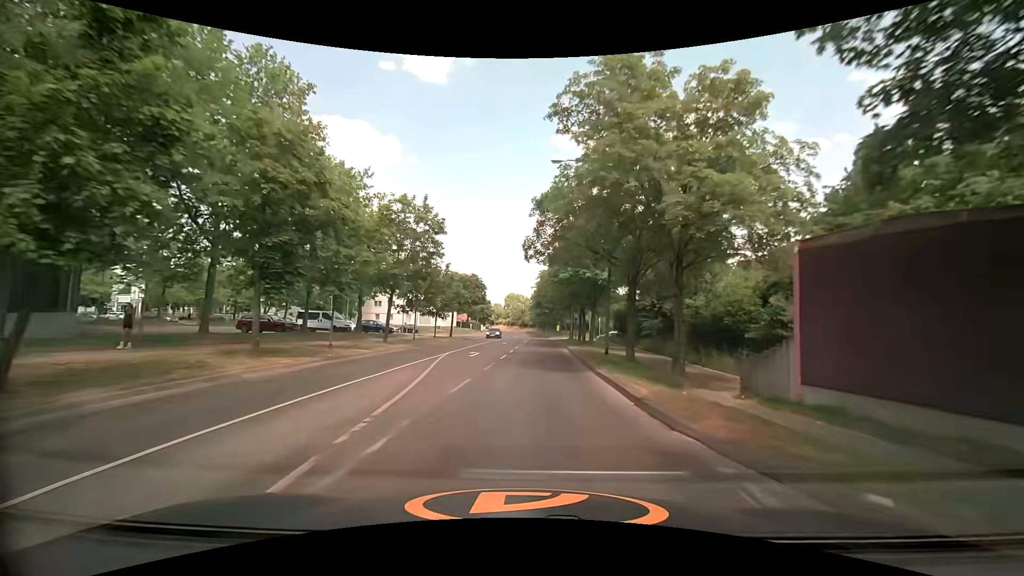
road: tertiary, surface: asphalt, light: Day
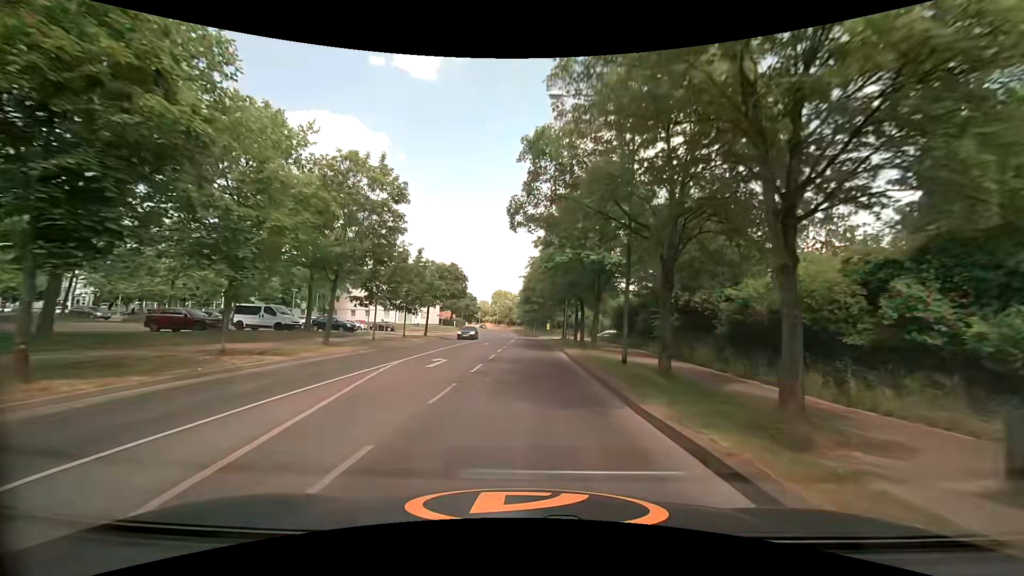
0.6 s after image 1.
(+0.1, +7.6) m; +2°
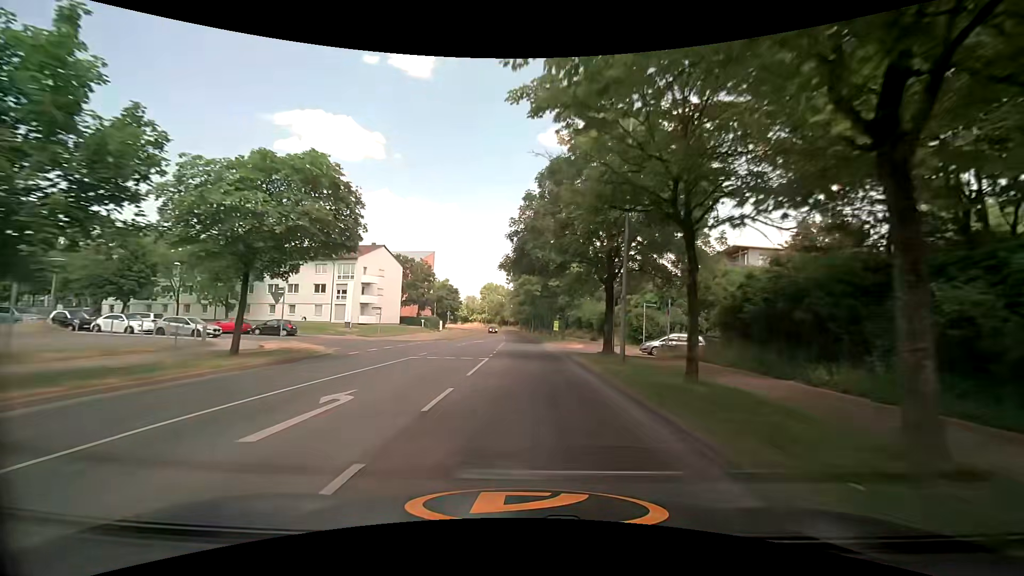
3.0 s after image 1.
(+0.2, +31.1) m; +1°
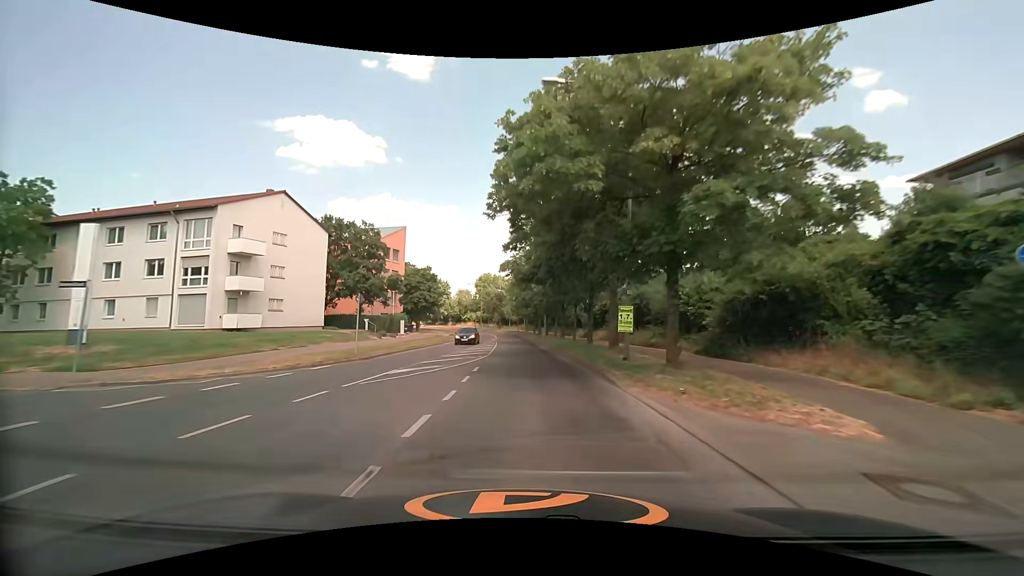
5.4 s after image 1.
(-0.6, +32.2) m; -1°
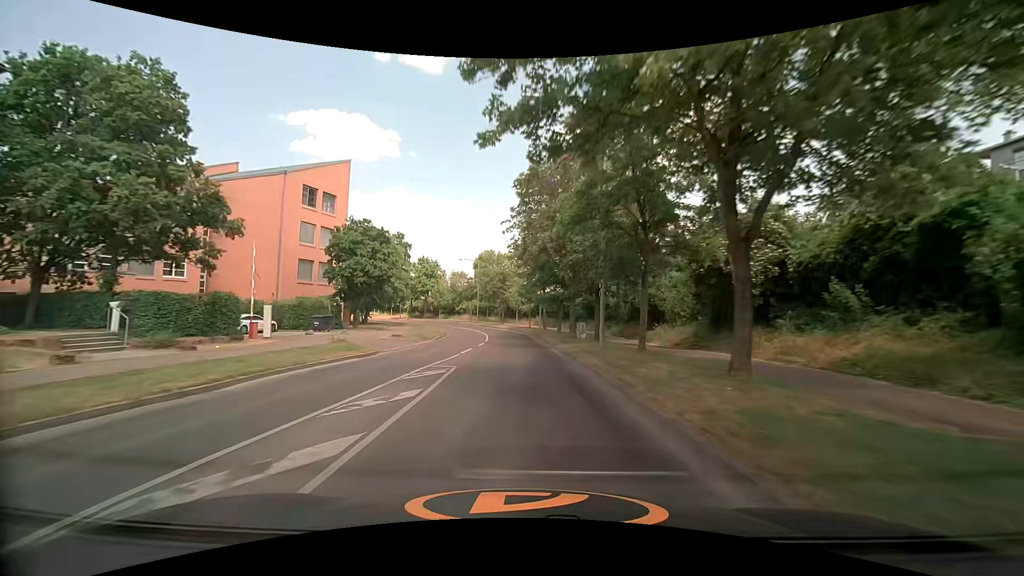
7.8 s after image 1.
(-0.6, +32.9) m; -1°
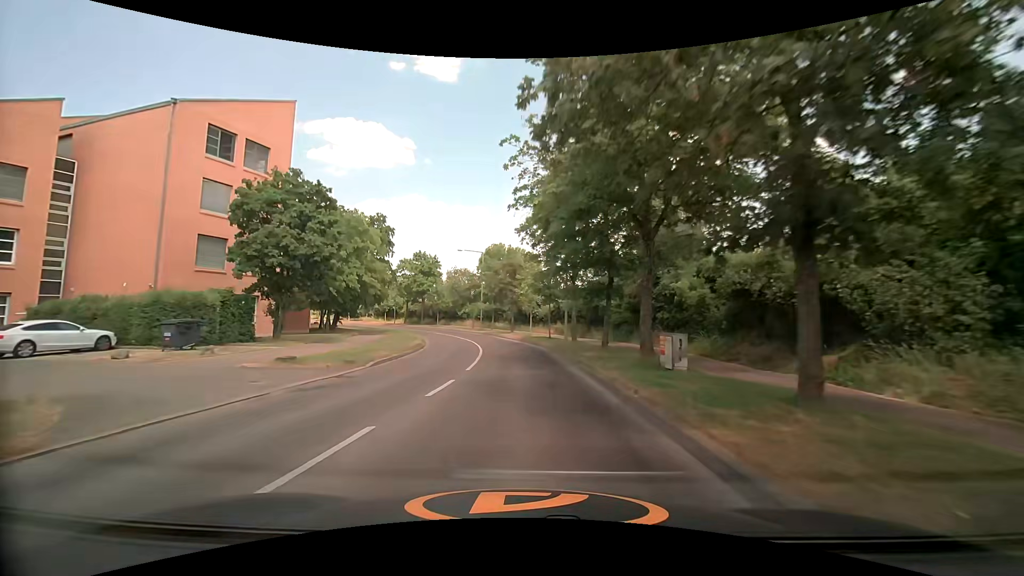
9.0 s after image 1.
(-0.3, +16.6) m; -2°
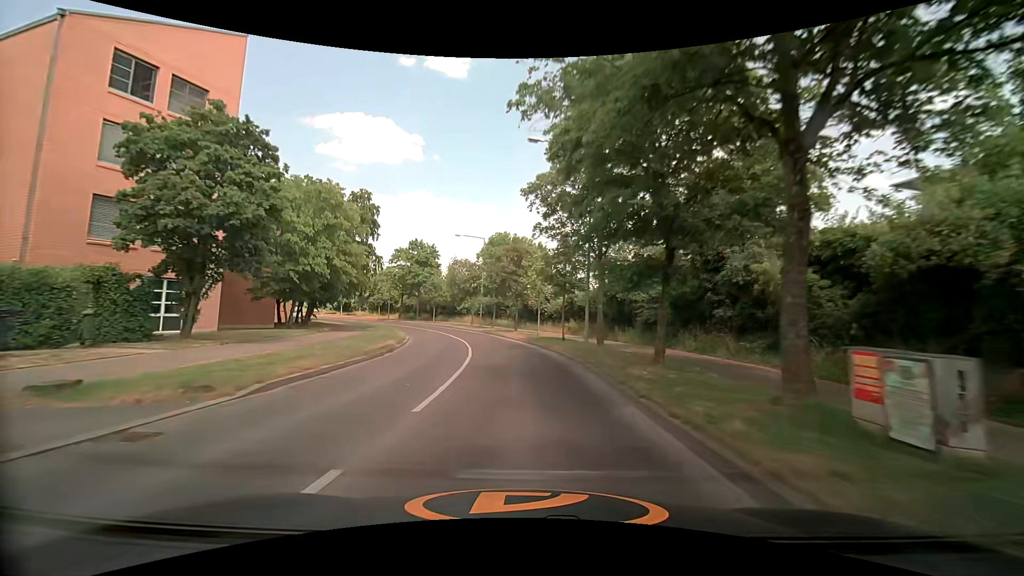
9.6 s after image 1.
(0.0, +8.2) m; -1°
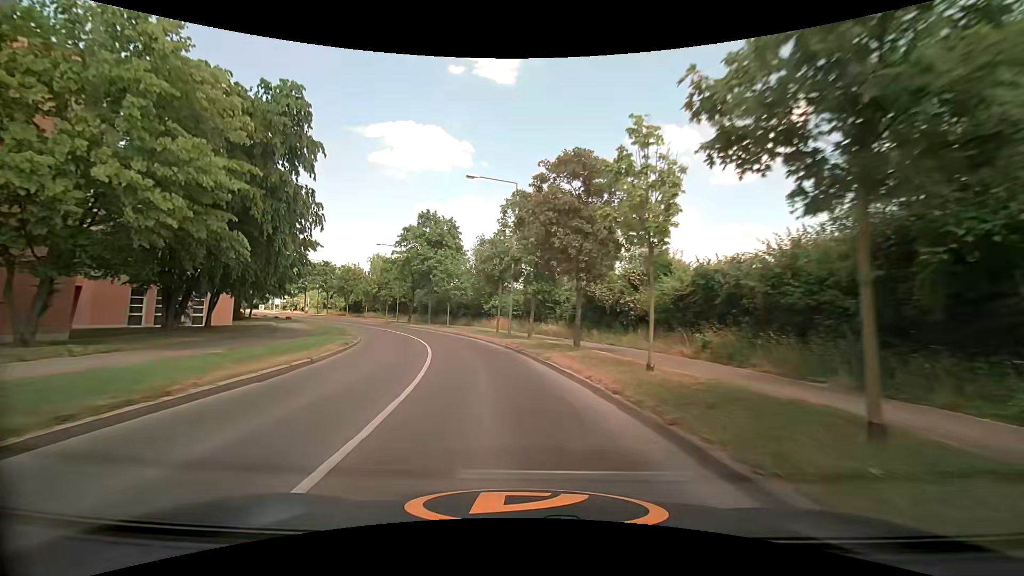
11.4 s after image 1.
(-0.5, +23.3) m; -5°
(0, +10) (-2, +20) (-4, +30) (-7, +39) (-11, +48) (-16, +57) (-21, +66) (-27, +74) (-34, +81) (-41, +88) m
